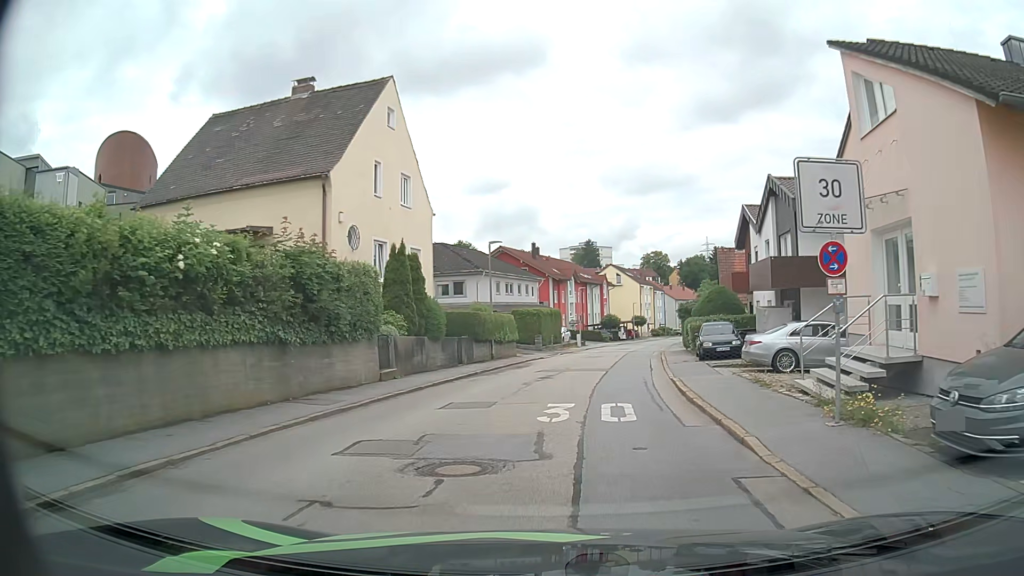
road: residential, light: Day
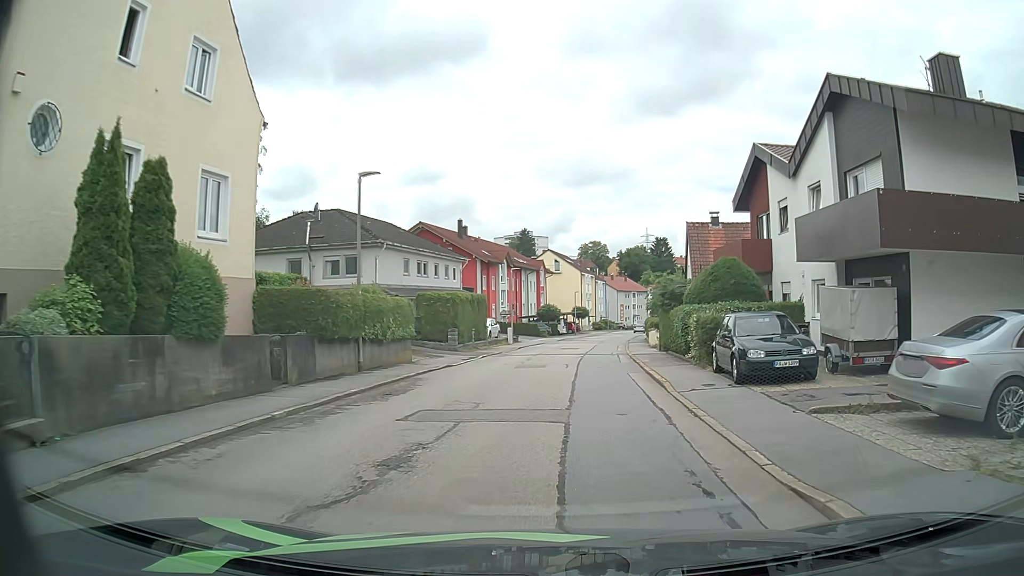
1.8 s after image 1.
(+0.4, +12.6) m; +5°
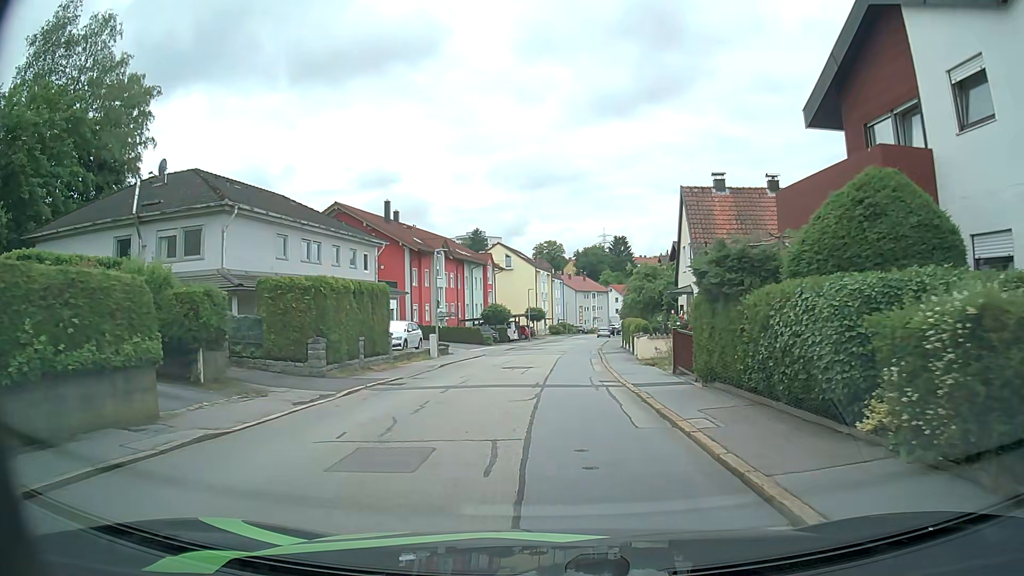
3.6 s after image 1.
(+0.5, +13.7) m; +4°
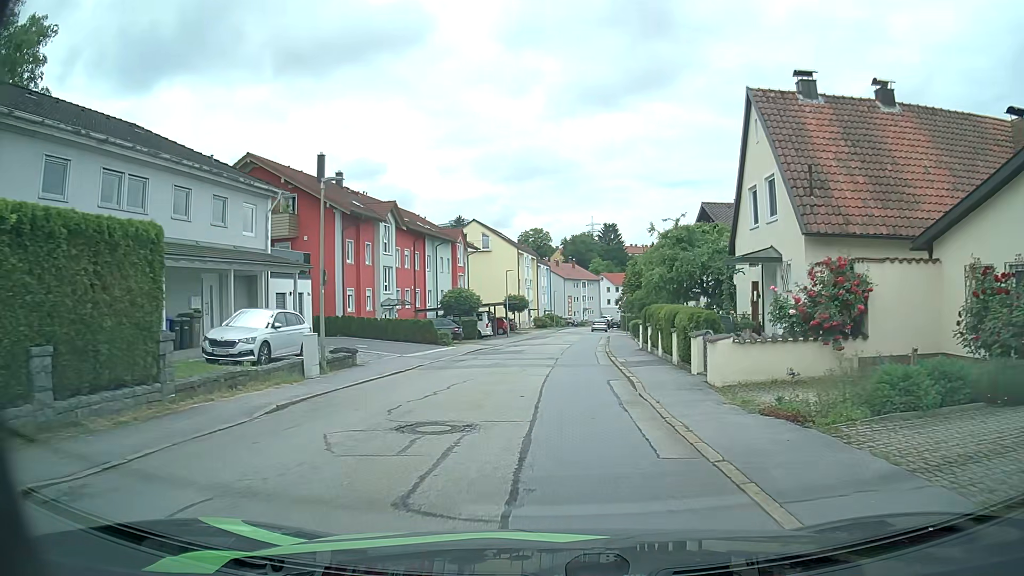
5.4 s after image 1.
(+0.1, +14.7) m; +1°
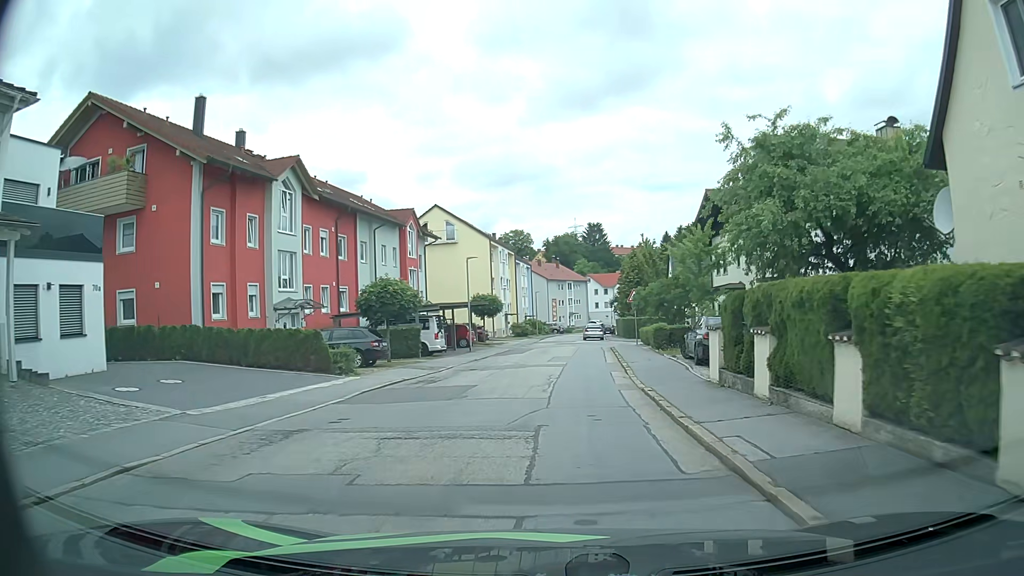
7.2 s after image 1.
(+0.3, +15.0) m; +1°
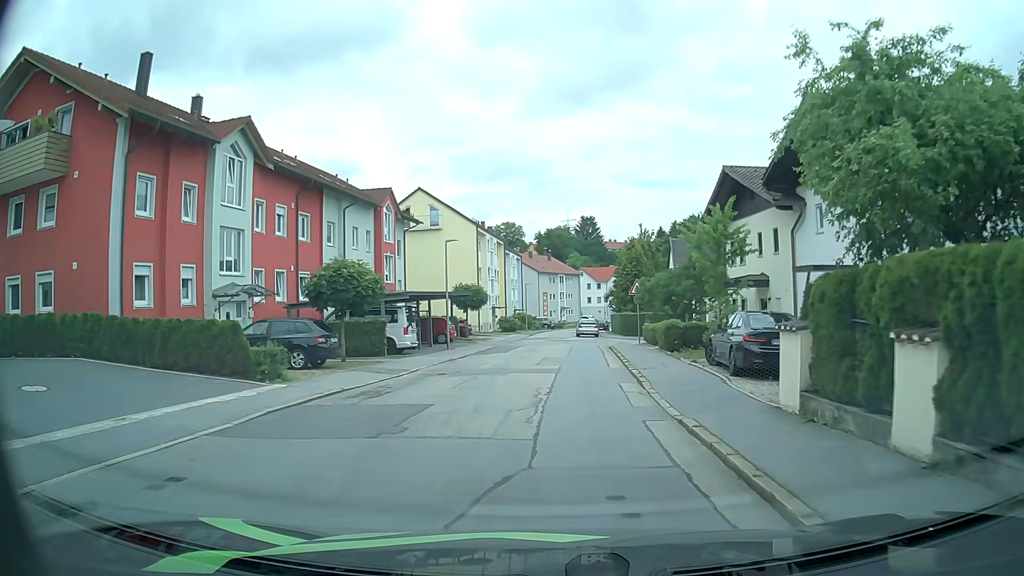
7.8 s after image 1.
(0.0, +4.8) m; +2°
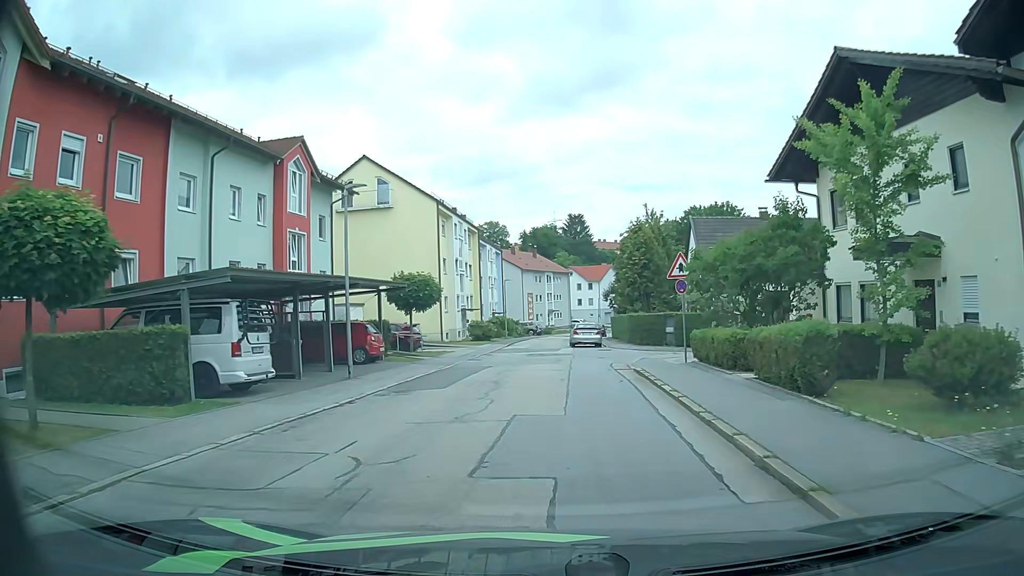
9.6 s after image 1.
(+0.1, +14.2) m; +1°
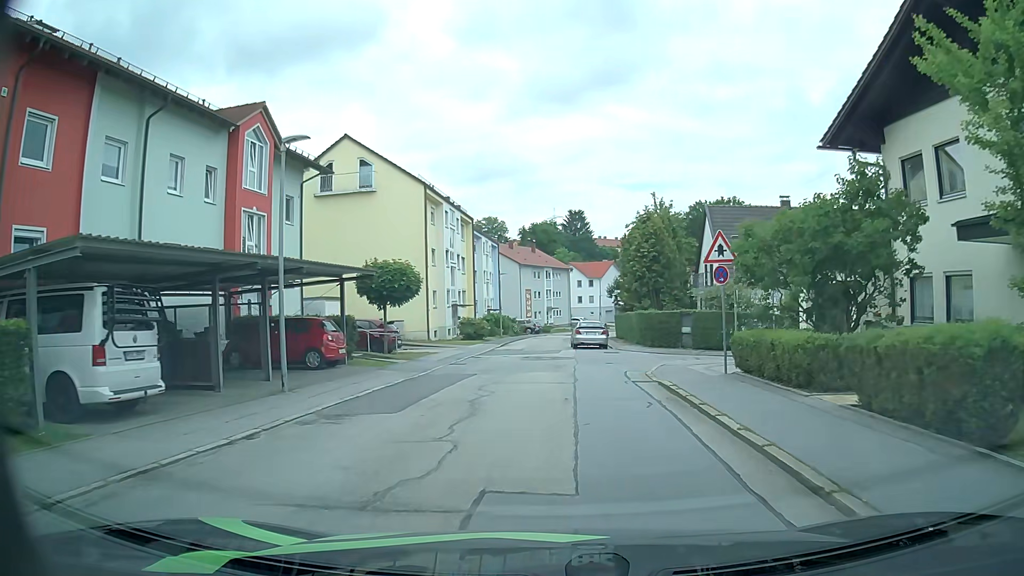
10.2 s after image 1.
(0.0, +4.6) m; 0°
(0, +10) (0, +20) (-1, +30) (-1, +40) (0, +50) (+1, +60) (+2, +70) (+4, +80) (+7, +89) (+11, +98) m
